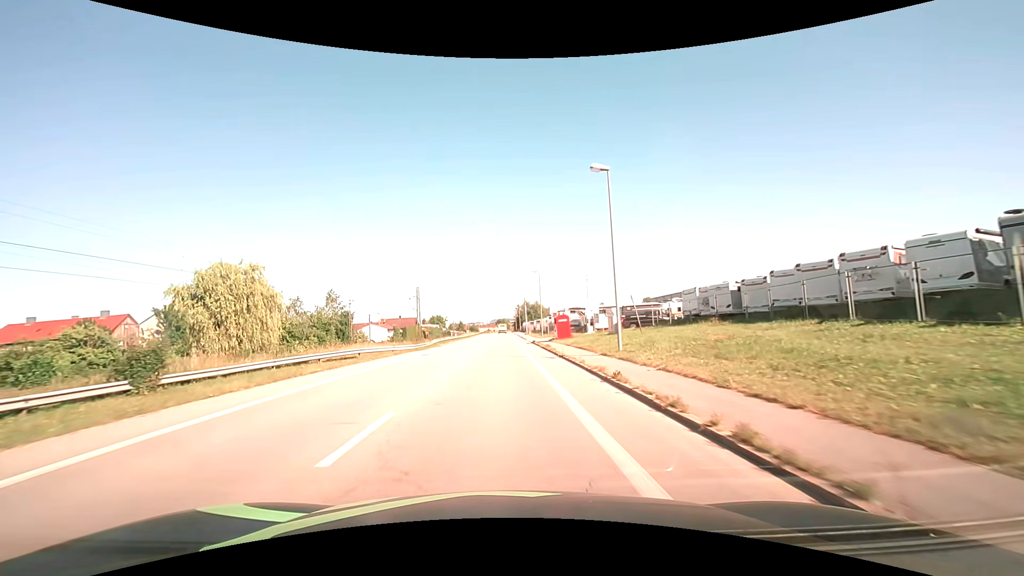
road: unclassified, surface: asphalt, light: Day
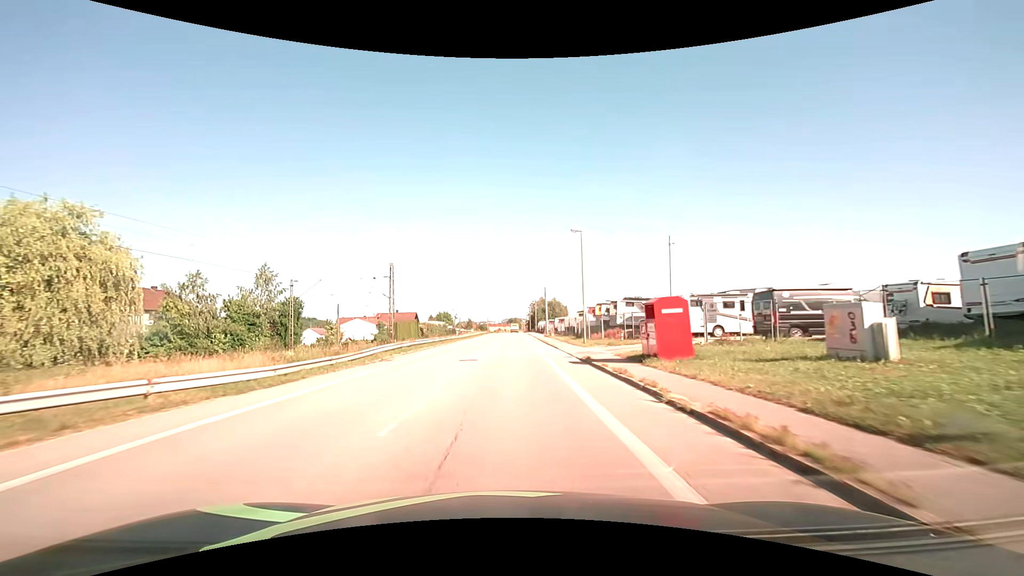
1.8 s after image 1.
(-0.5, +26.0) m; -2°
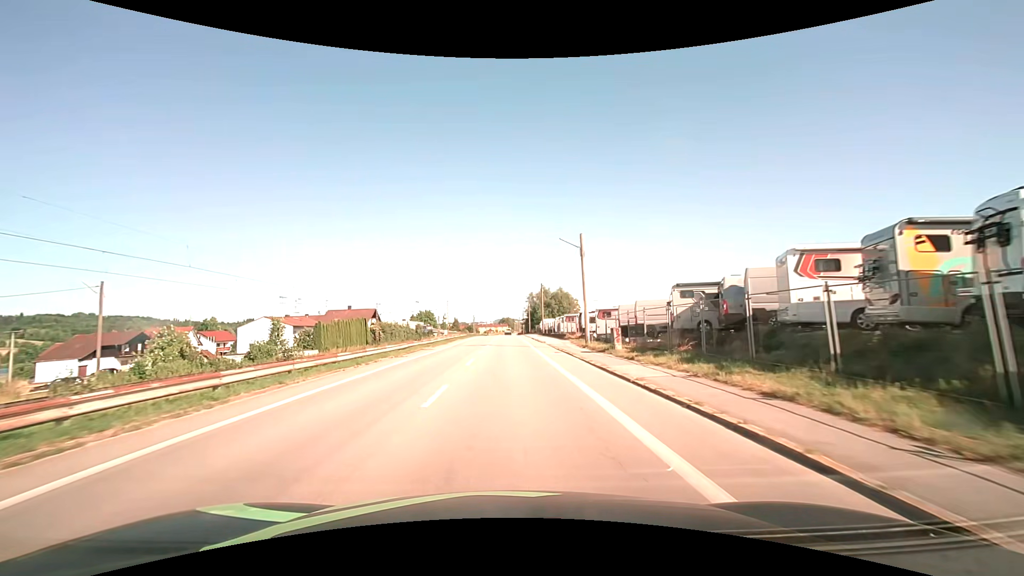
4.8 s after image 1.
(+0.3, +43.3) m; +1°
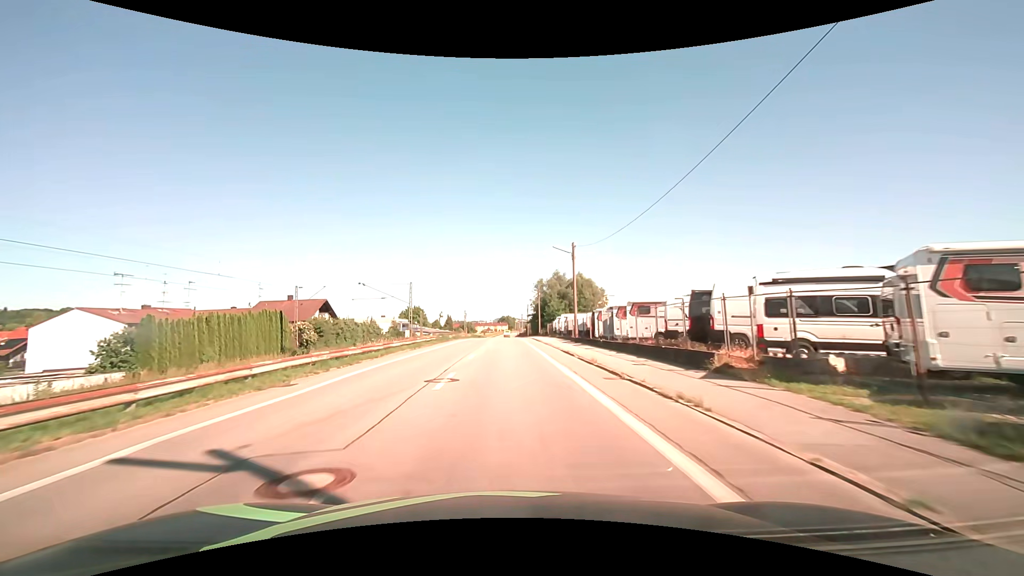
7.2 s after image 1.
(0.0, +34.7) m; 0°
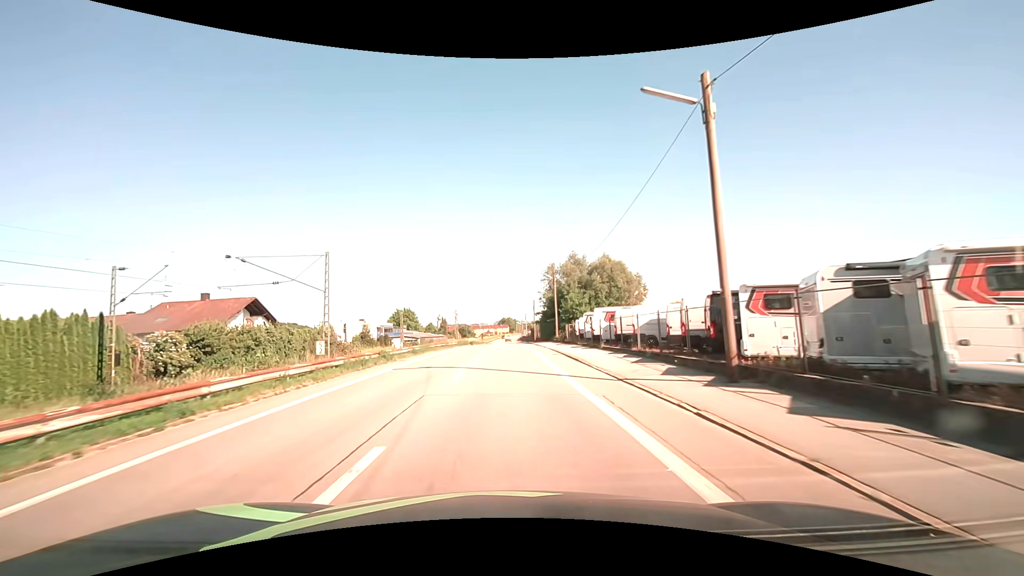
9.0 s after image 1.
(+0.1, +26.0) m; 0°
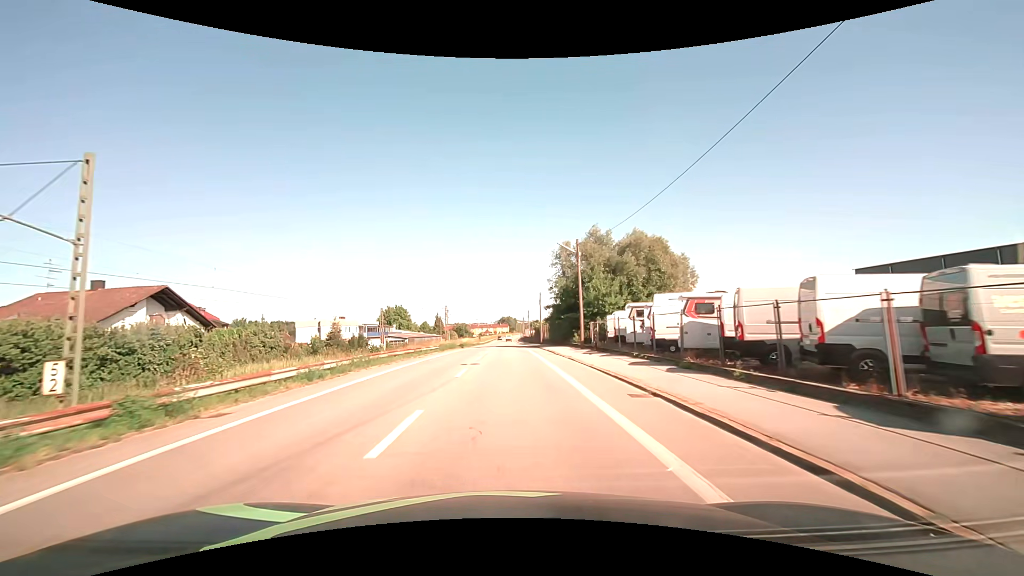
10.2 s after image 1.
(0.0, +17.4) m; 0°
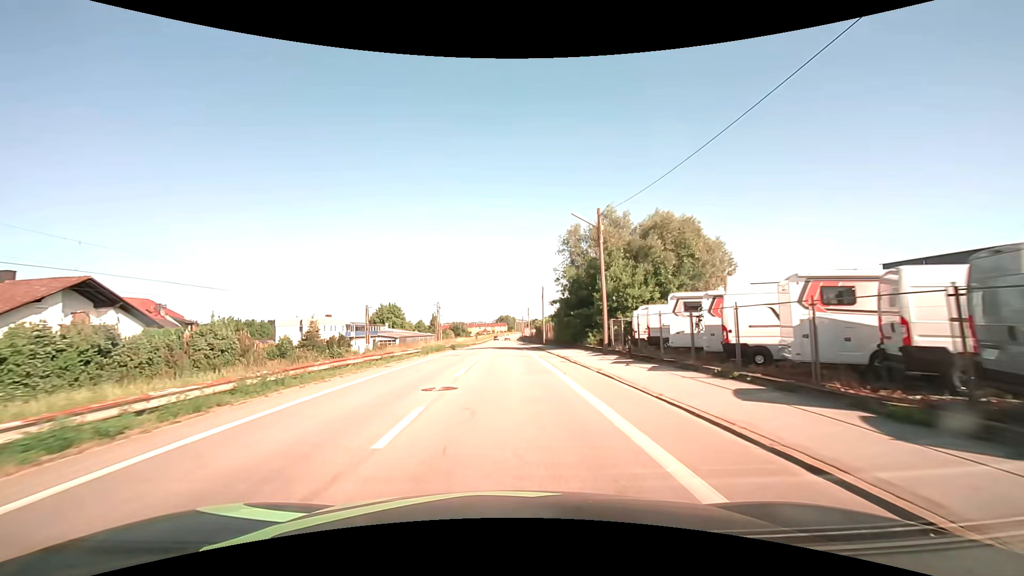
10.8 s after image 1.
(0.0, +8.7) m; 0°
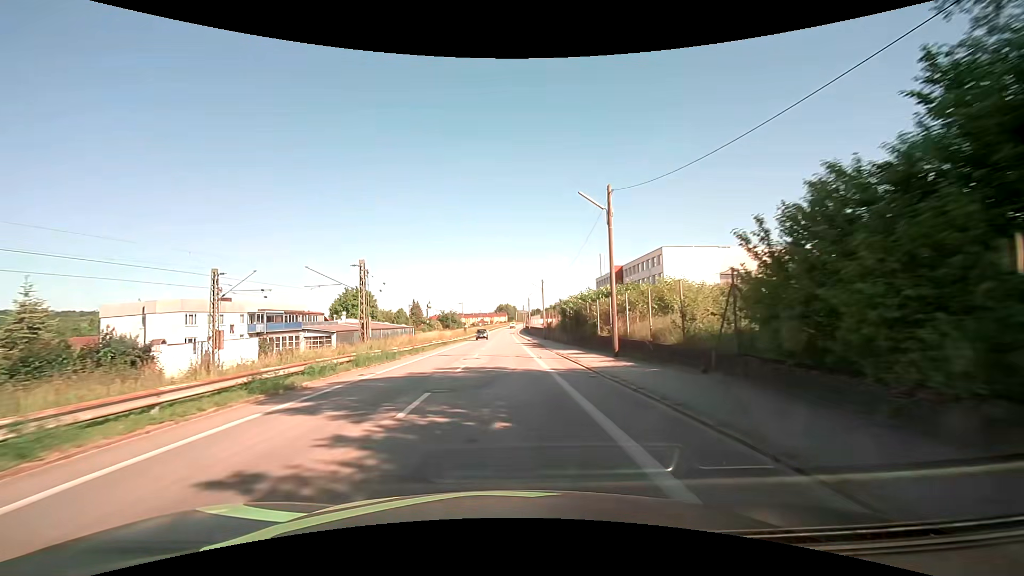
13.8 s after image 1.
(-0.1, +43.8) m; 0°
(0, +10) (0, +20) (0, +30) (0, +40) (0, +50) (0, +60) (0, +70) (0, +80) (0, +90) (0, +100) m
